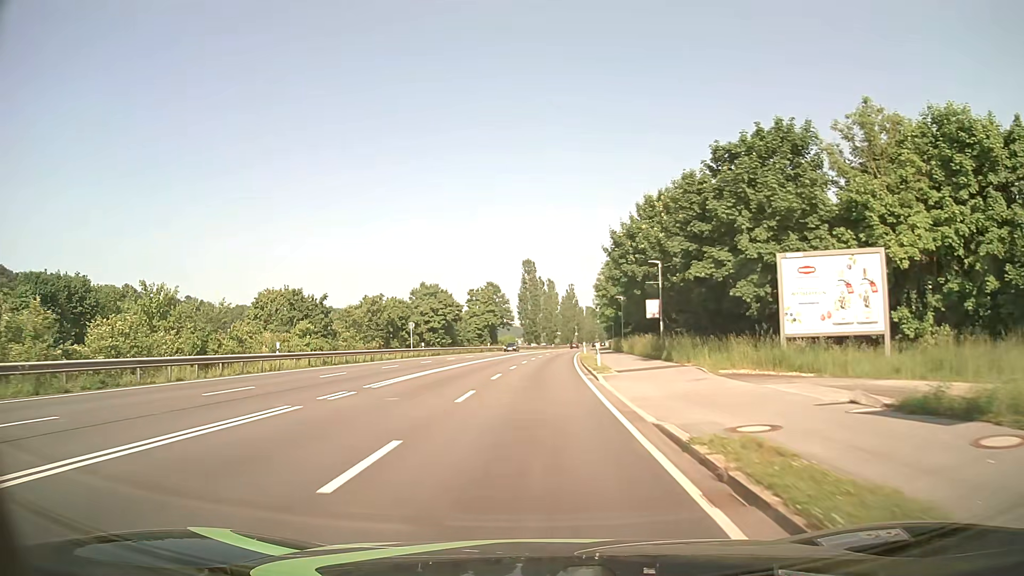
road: primary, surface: asphalt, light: Day
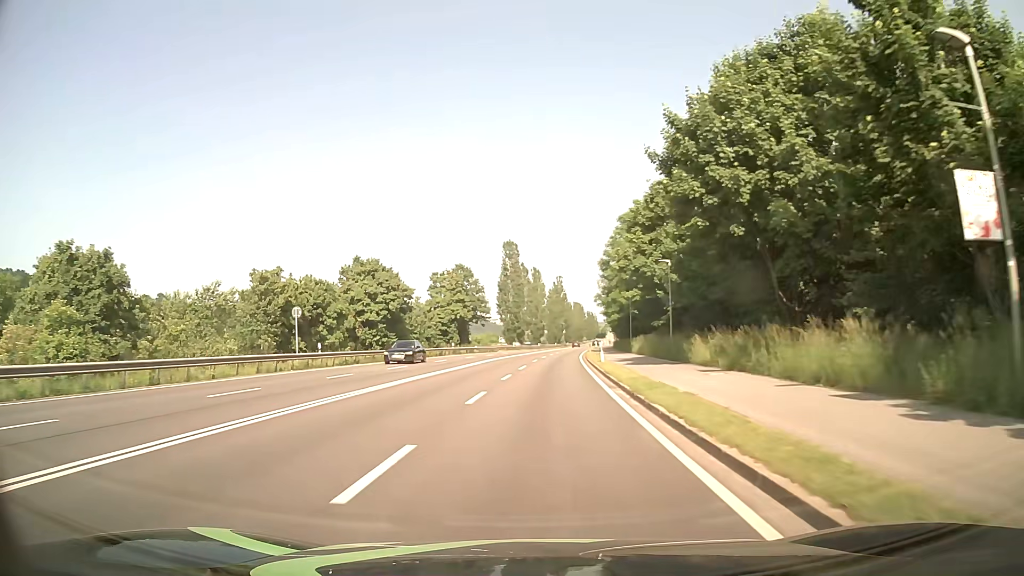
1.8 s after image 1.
(+0.2, +27.6) m; +1°
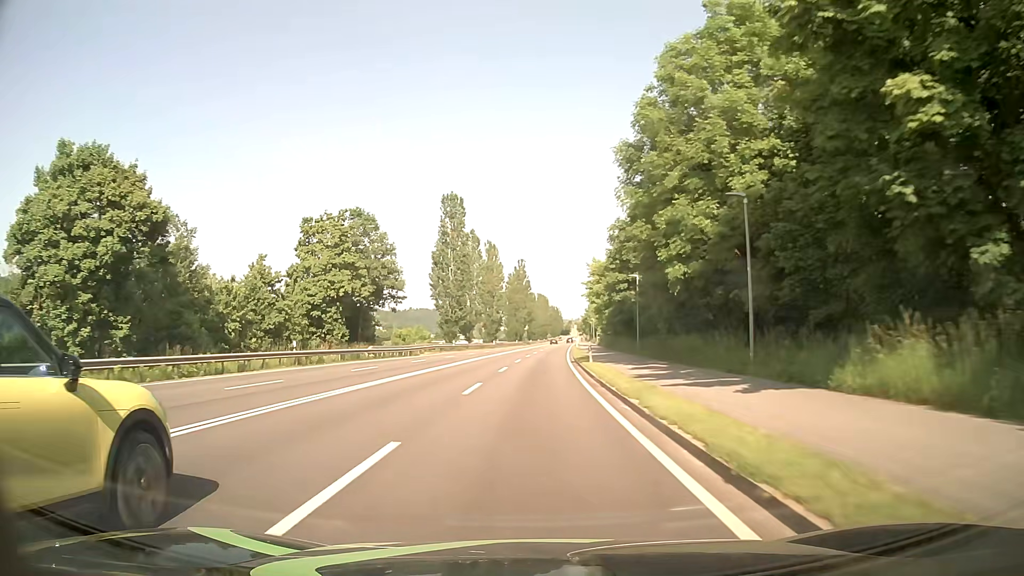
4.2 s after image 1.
(+1.2, +40.0) m; +3°
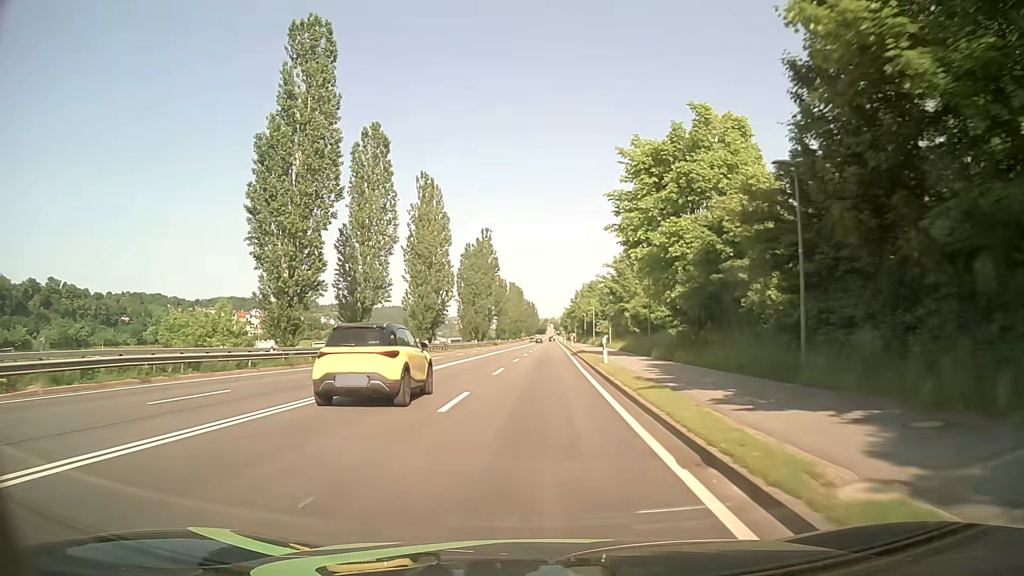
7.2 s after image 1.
(+1.0, +52.1) m; +2°
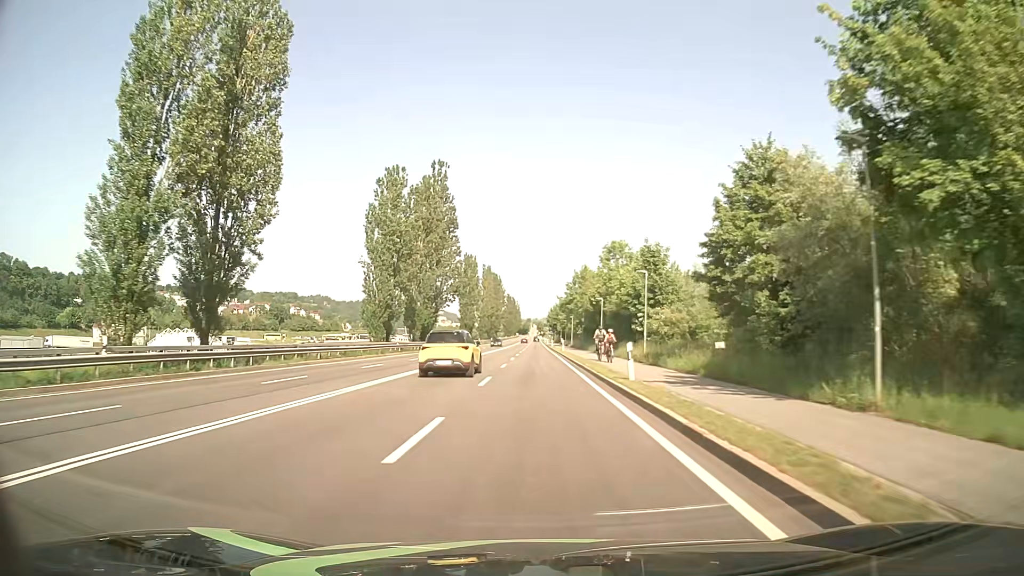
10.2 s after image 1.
(+0.7, +53.0) m; +1°
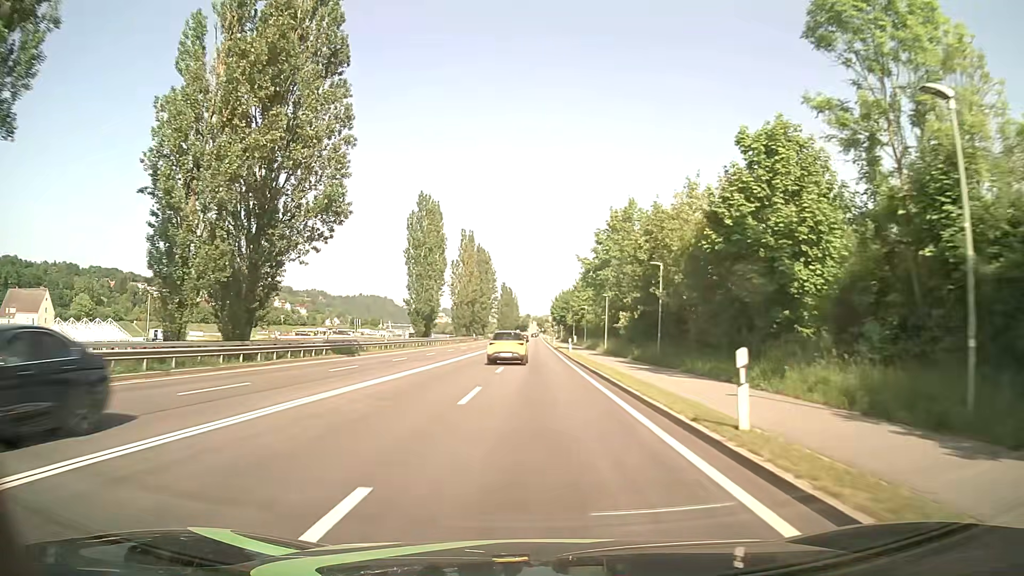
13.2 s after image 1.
(0.0, +53.6) m; 0°
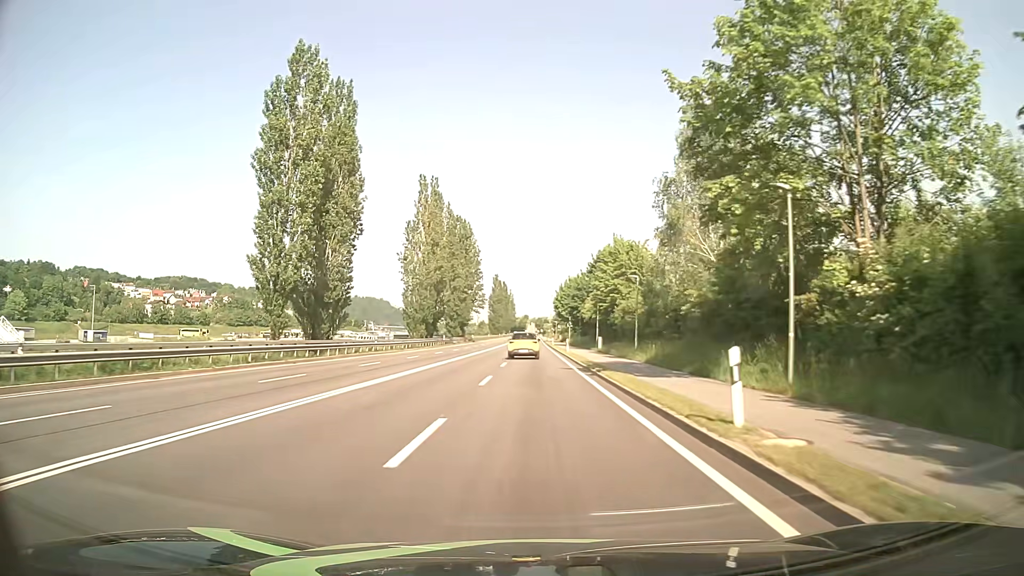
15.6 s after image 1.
(+0.3, +43.1) m; +1°
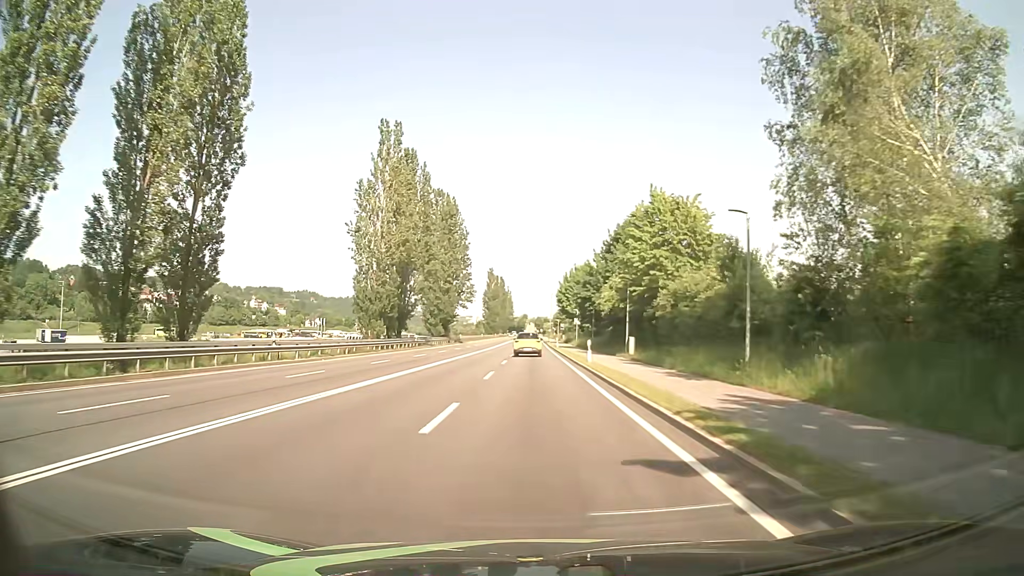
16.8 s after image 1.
(0.0, +21.5) m; 0°
(0, +10) (0, +20) (0, +30) (0, +40) (0, +50) (0, +60) (0, +70) (0, +80) (0, +90) (0, +100) m
